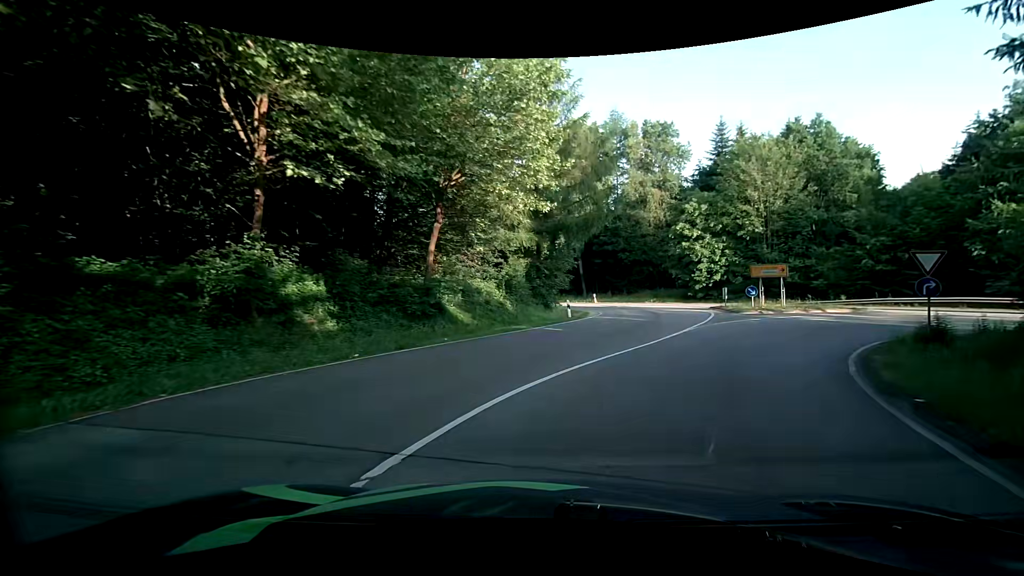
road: primary_link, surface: asphalt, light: Day
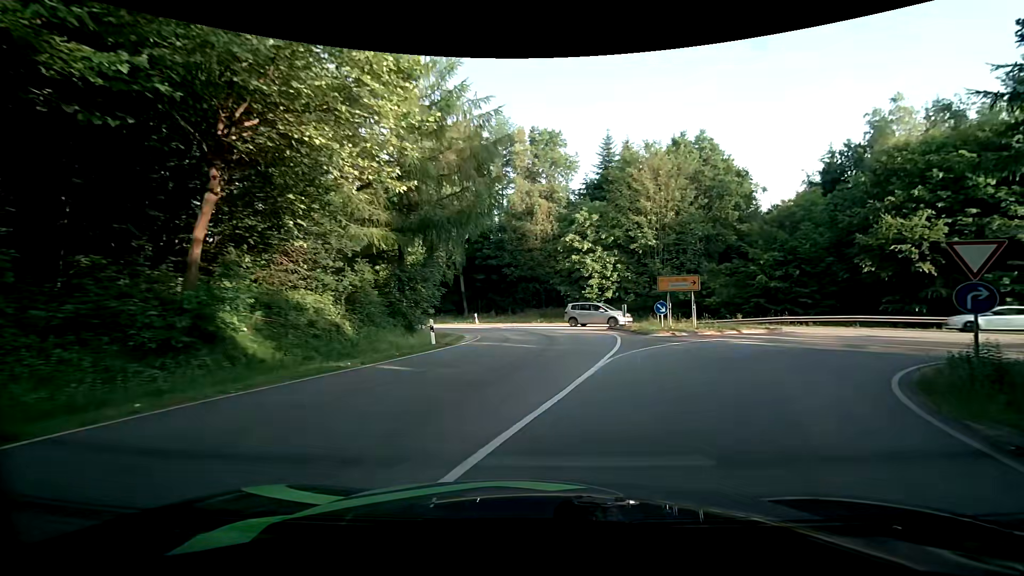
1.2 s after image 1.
(+0.9, +7.6) m; +14°
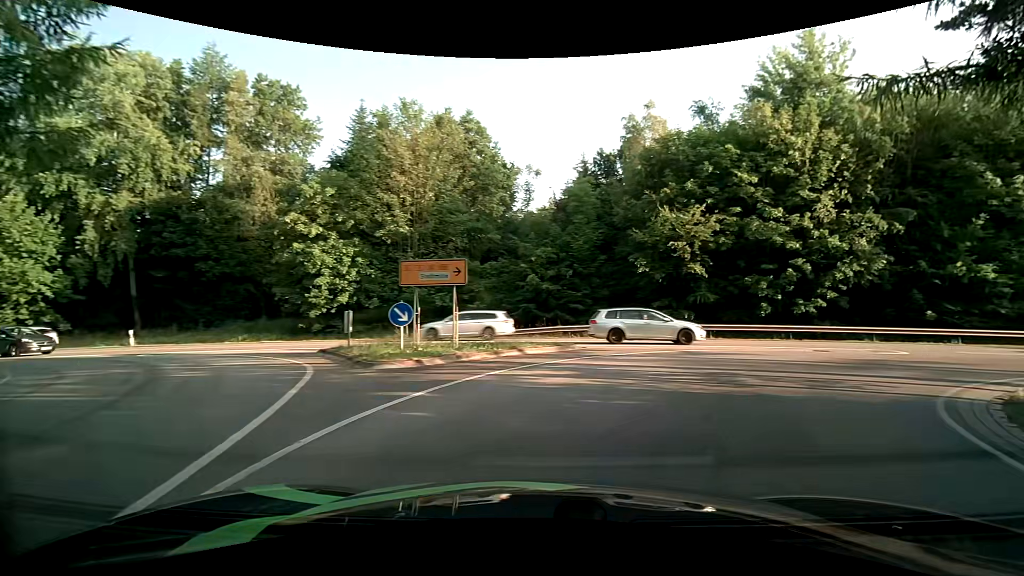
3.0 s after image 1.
(+2.0, +10.9) m; +26°
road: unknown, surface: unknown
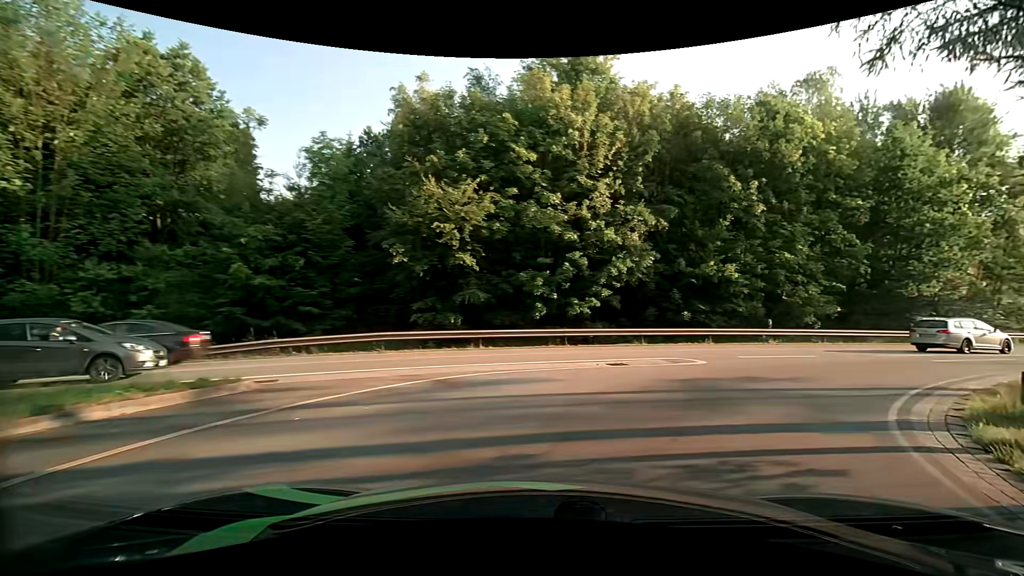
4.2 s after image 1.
(+1.5, +7.2) m; +24°
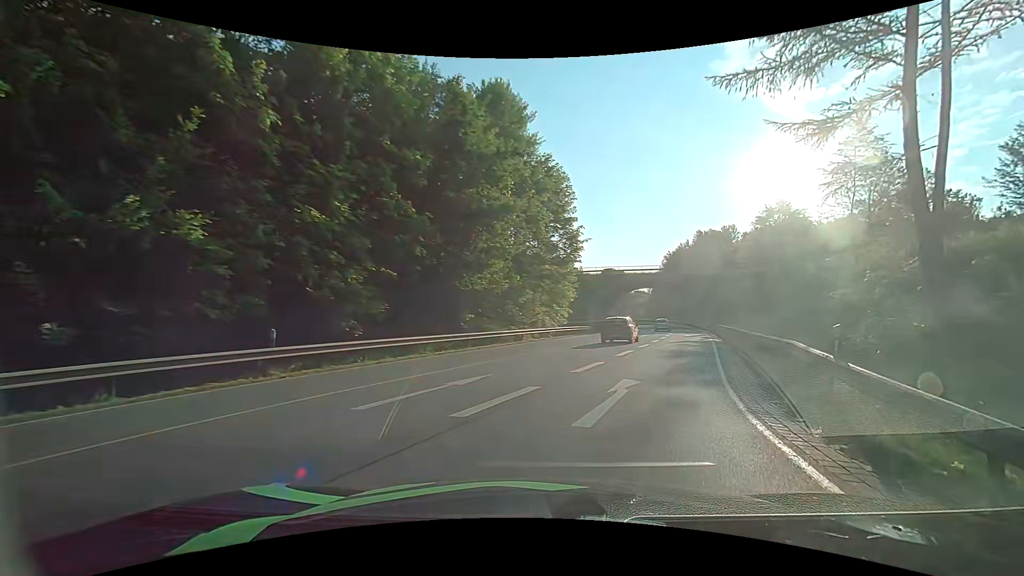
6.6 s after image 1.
(+6.4, +13.5) m; +47°
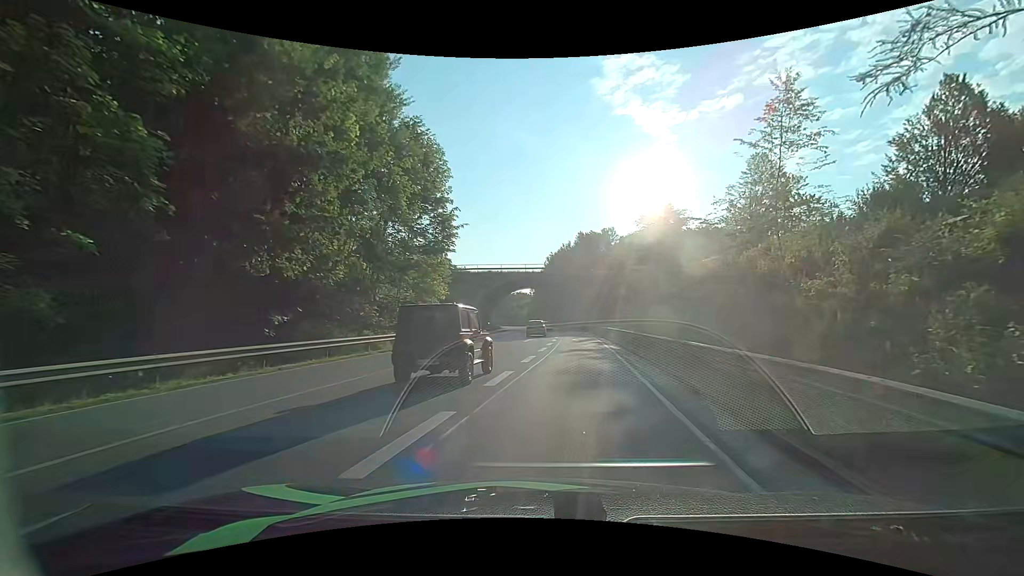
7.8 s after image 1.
(+1.1, +8.0) m; +12°
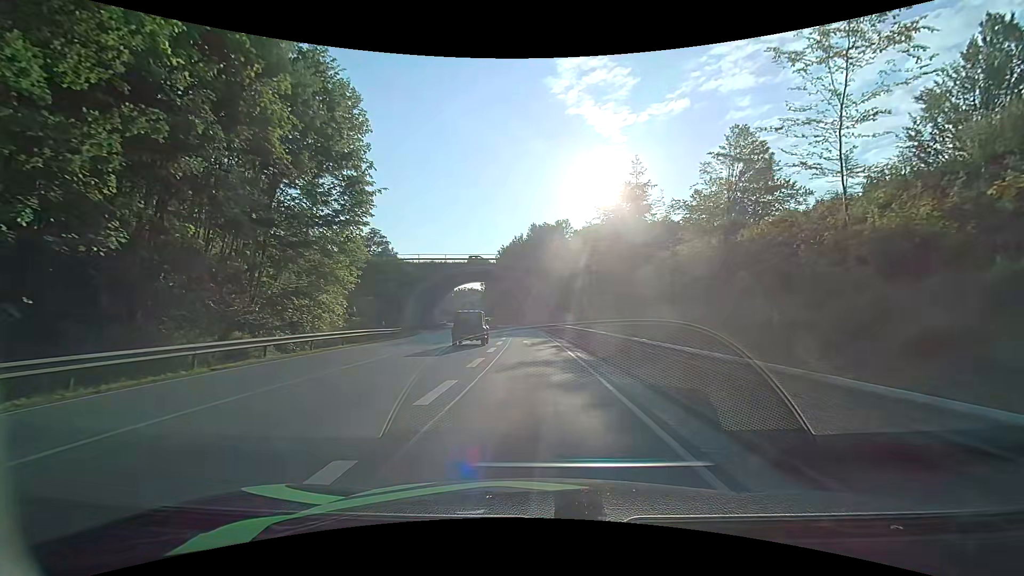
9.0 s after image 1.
(+0.7, +8.5) m; +8°
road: primary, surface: asphalt
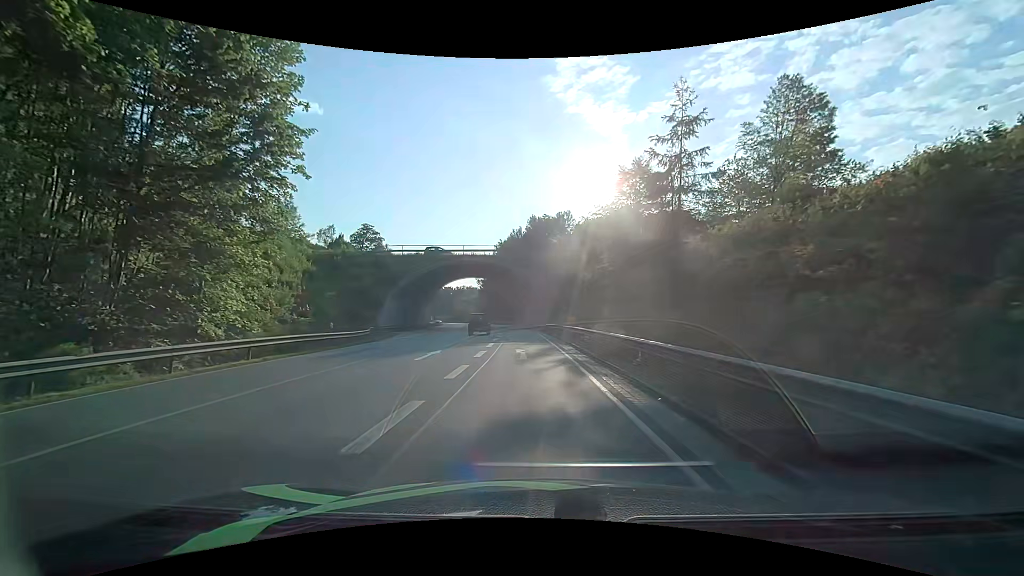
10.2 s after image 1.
(0.0, +8.7) m; 0°
(0, +10) (-1, +20) (-1, +30) (-2, +40) (-3, +50) (-4, +60) (-6, +70) (-6, +80) (-8, +90) (-9, +99) m
